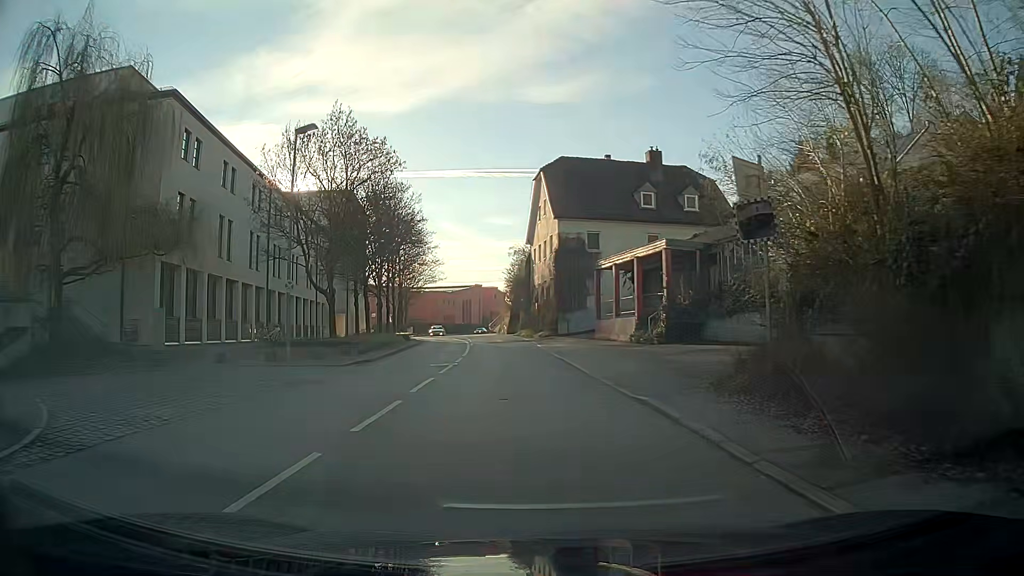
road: tertiary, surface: asphalt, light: Day
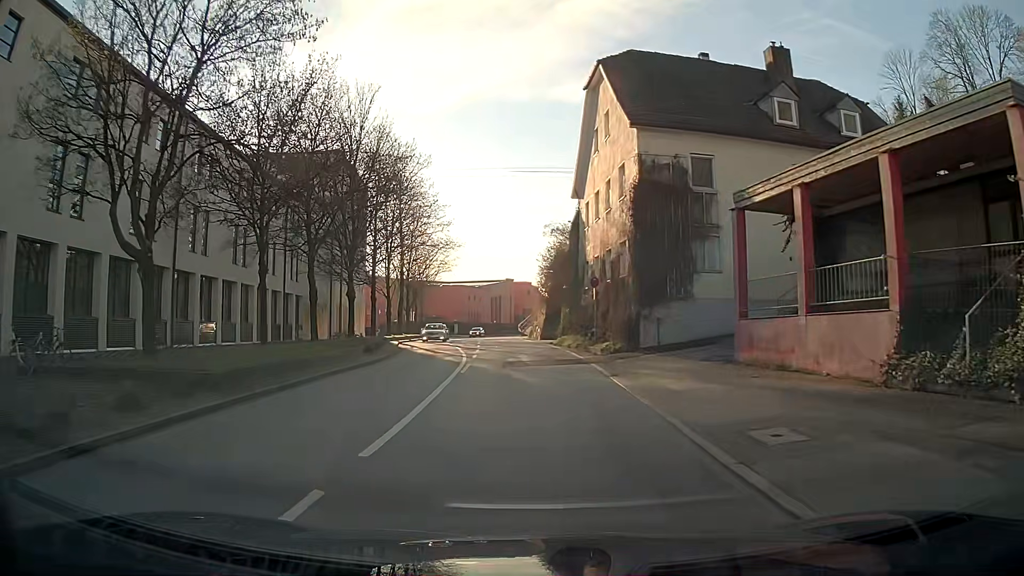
(0.0, +19.9) m; -1°
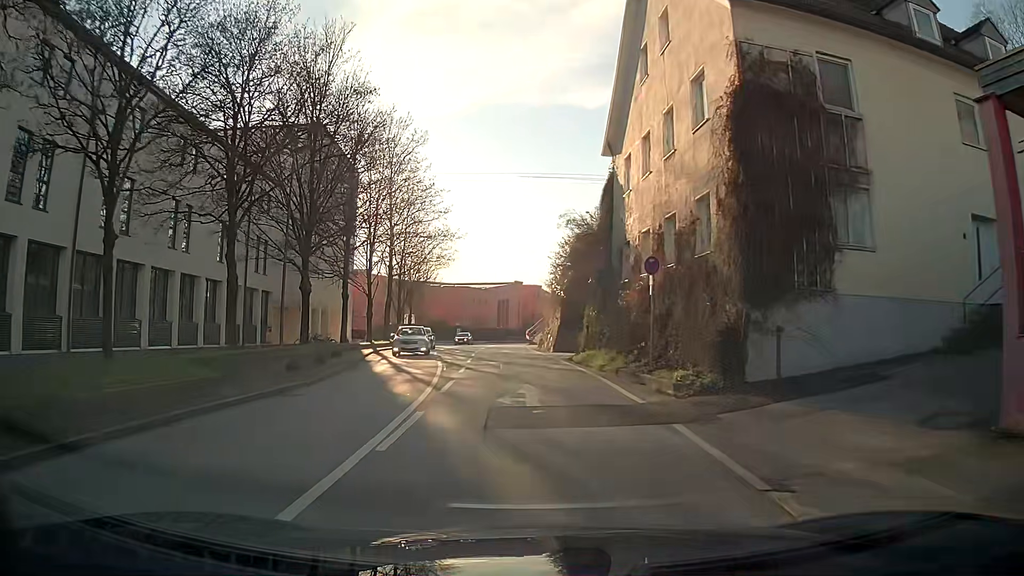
(-0.1, +9.9) m; -1°
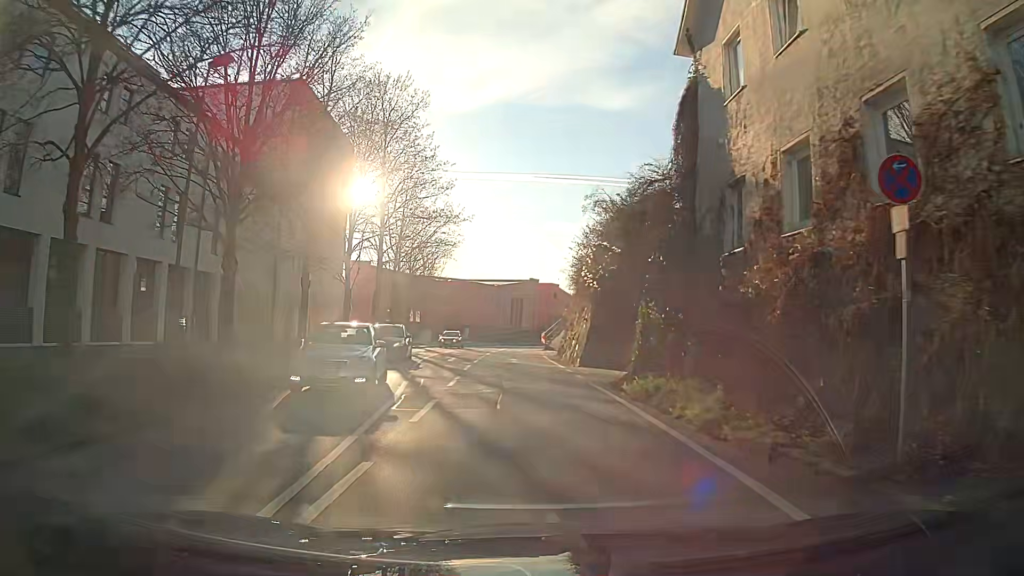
(-0.1, +9.6) m; -2°
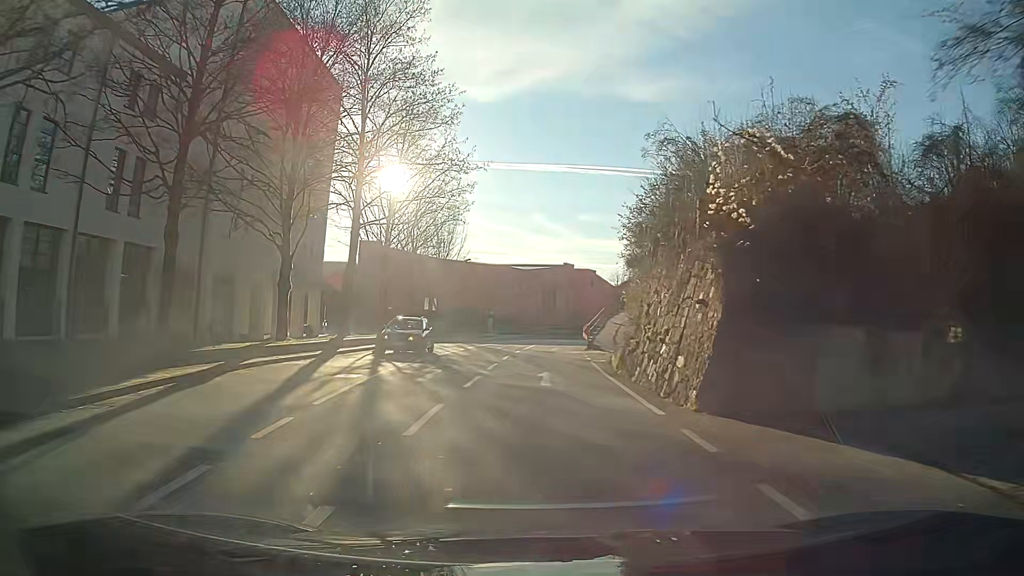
(-0.3, +14.1) m; -2°
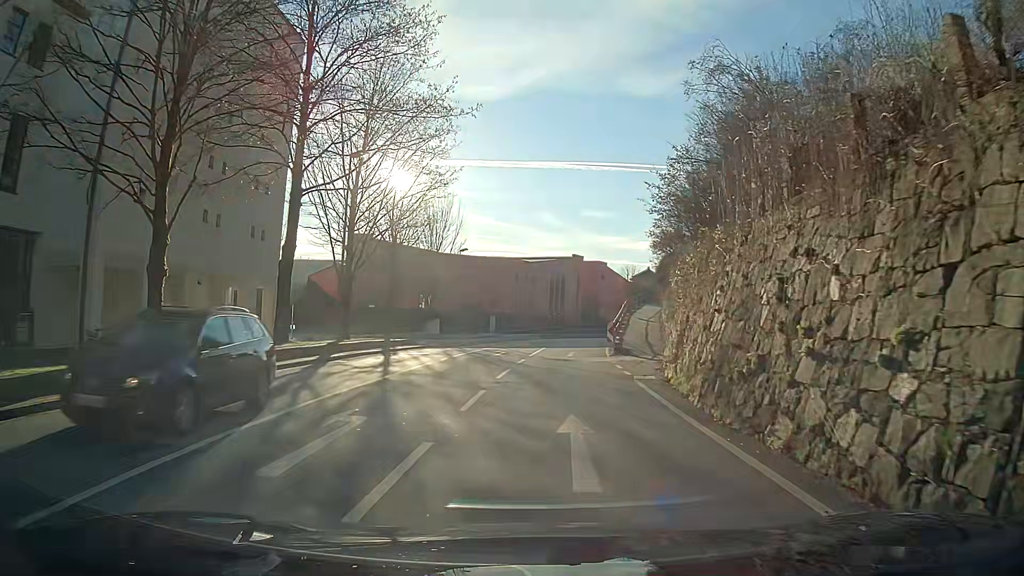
(-0.1, +9.4) m; -1°
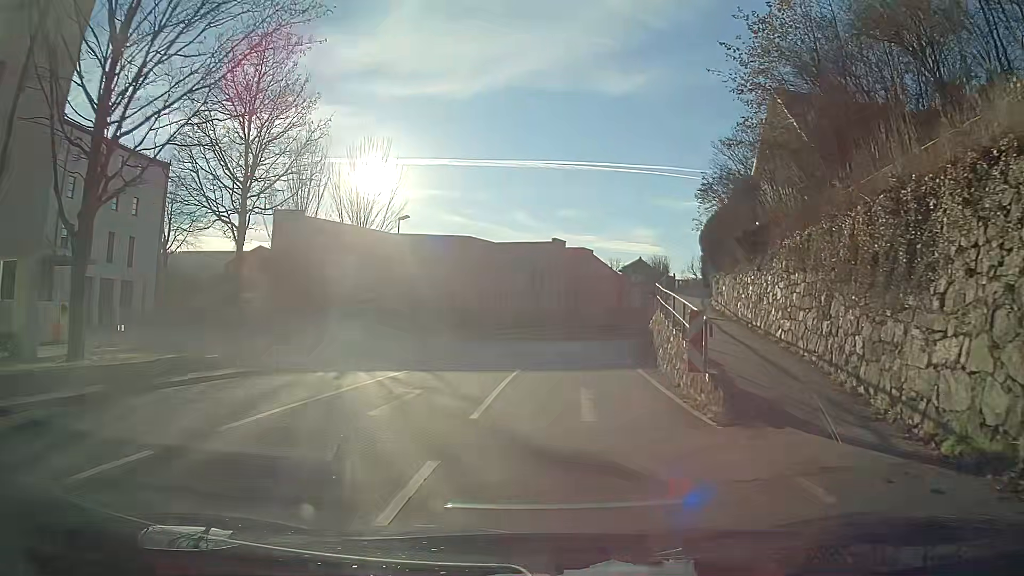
(+0.6, +19.1) m; +3°
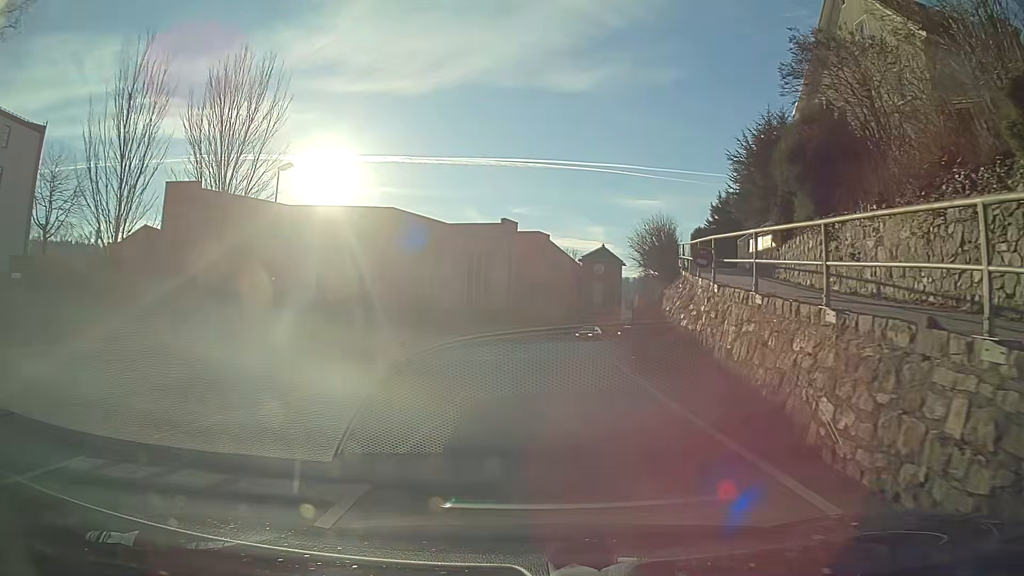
(+0.5, +14.6) m; +4°
